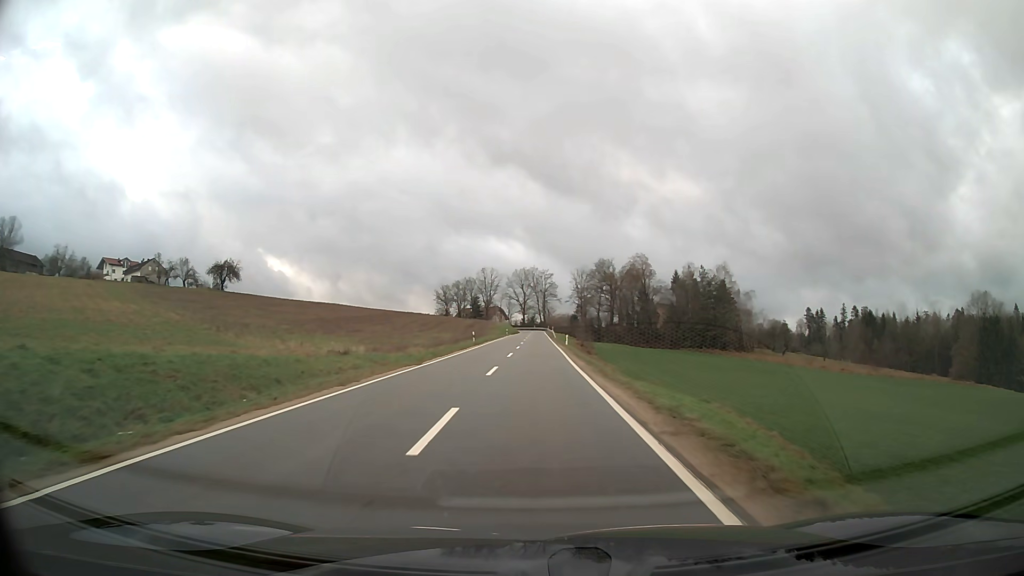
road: tertiary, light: Day
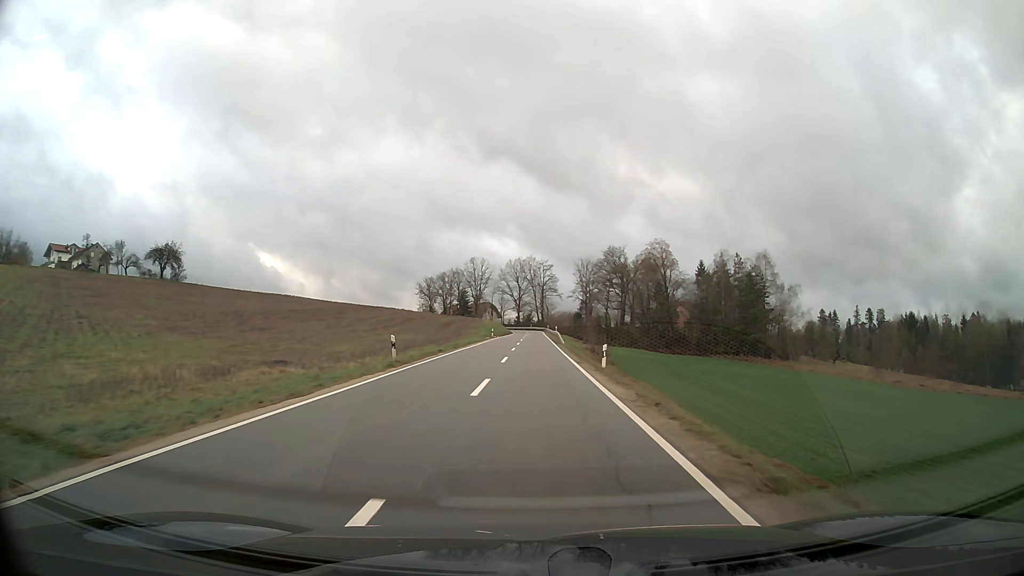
(+0.1, +30.2) m; 0°
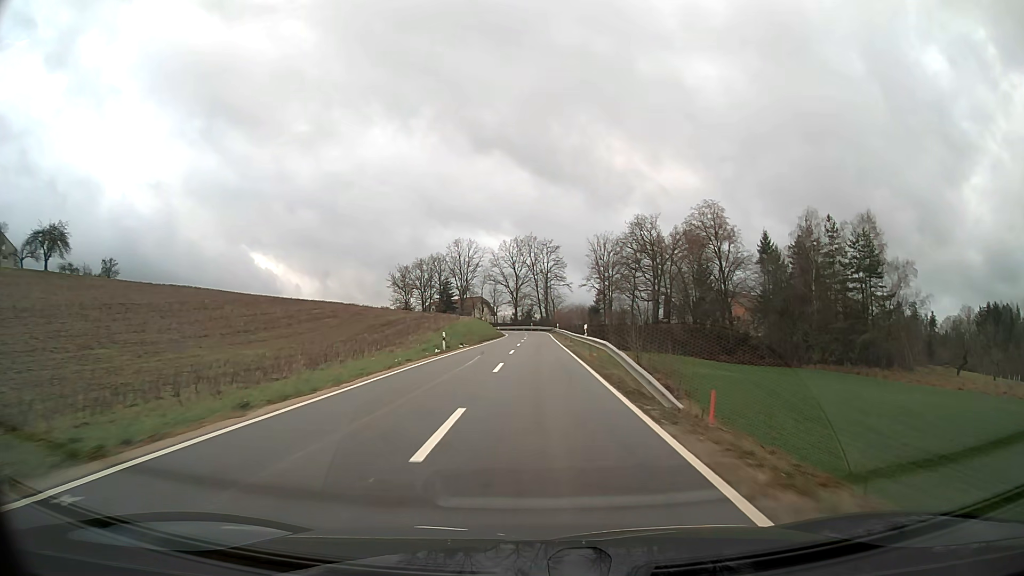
(-0.1, +42.0) m; 0°
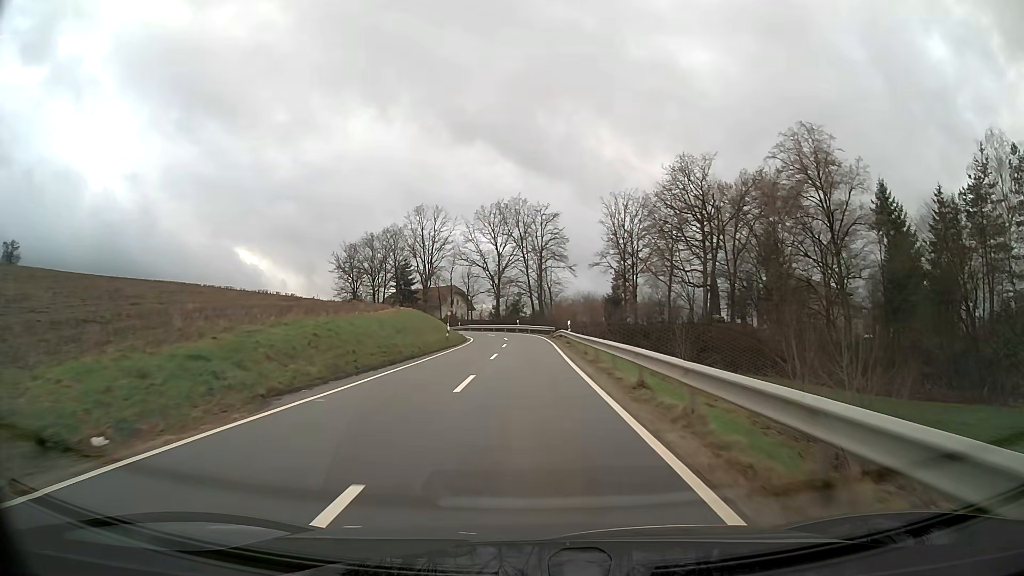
(+0.3, +41.3) m; 0°
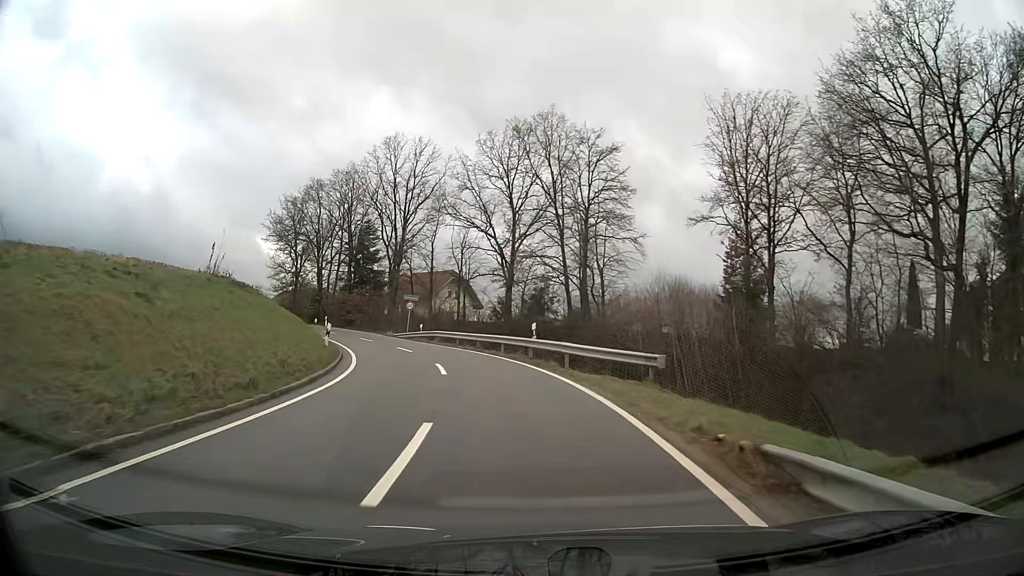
(-0.6, +43.7) m; -3°
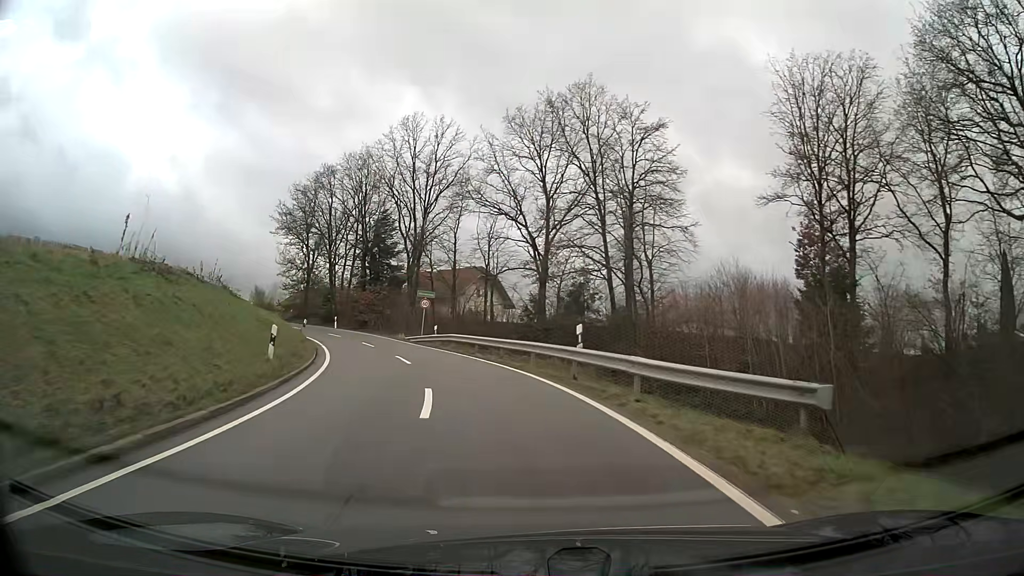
(-0.3, +7.7) m; -4°
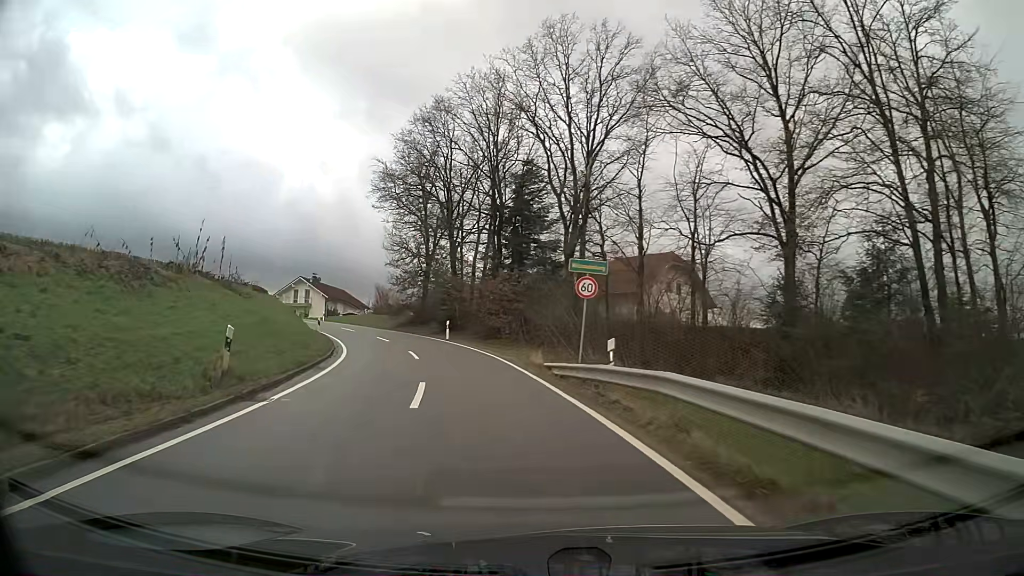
(-2.8, +22.6) m; -14°
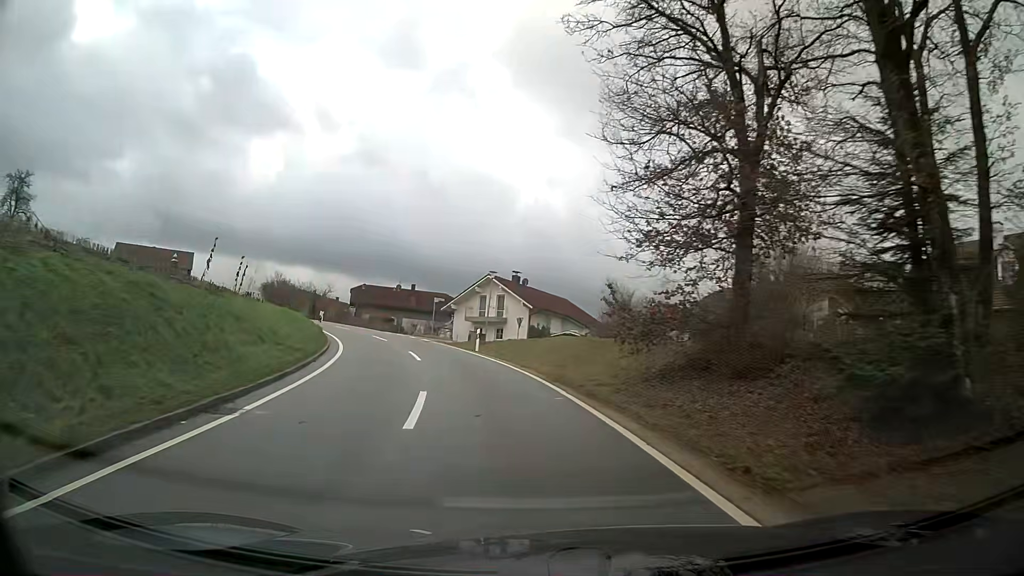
(-7.0, +37.4) m; -21°
(-1, +10) (-2, +20) (-5, +29) (-9, +39) (-13, +48) (-18, +56) (-23, +65) (-28, +74) (-33, +82) (-39, +91) m
